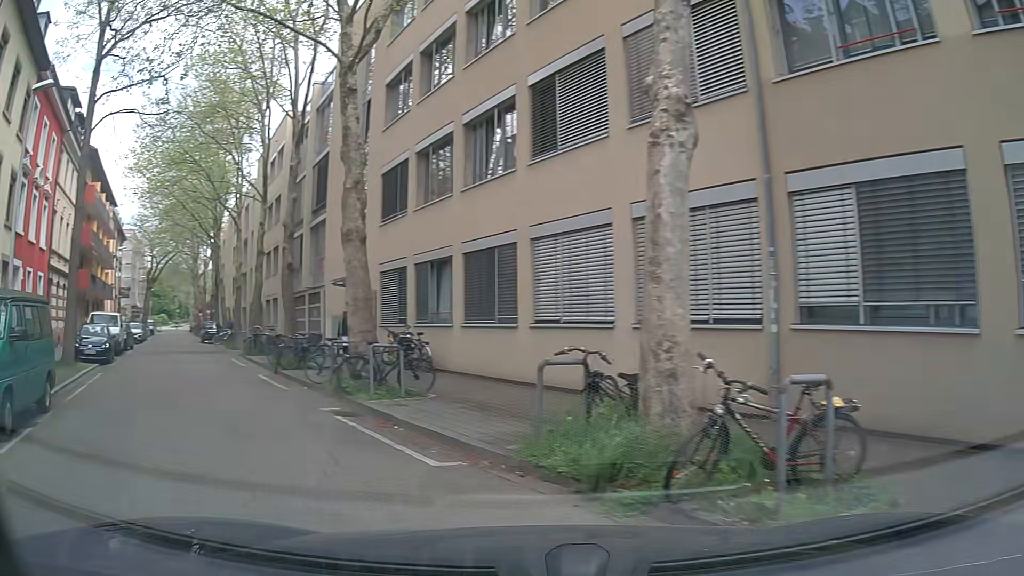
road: residential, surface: asphalt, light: Day
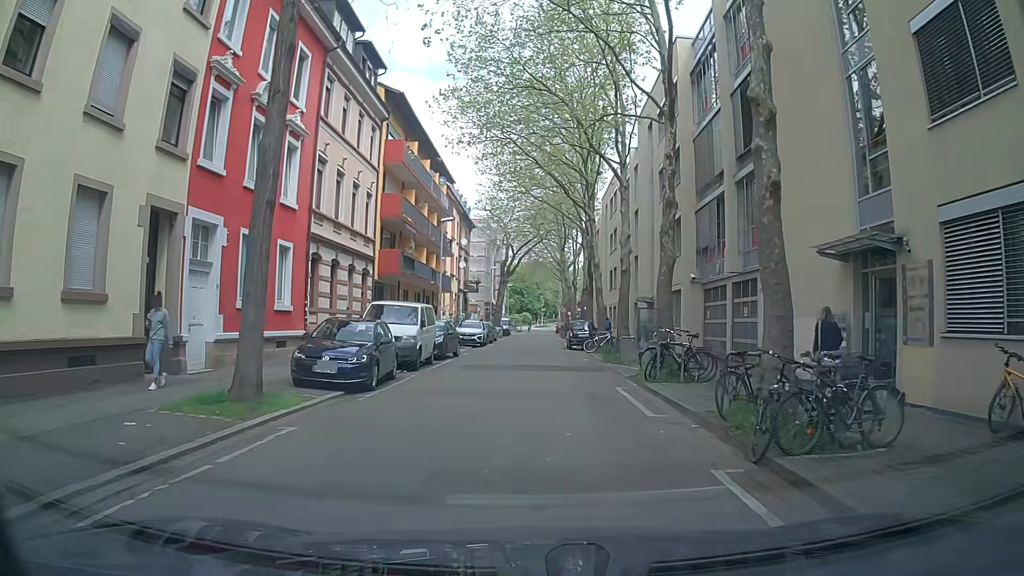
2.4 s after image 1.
(-4.6, +11.5) m; -33°
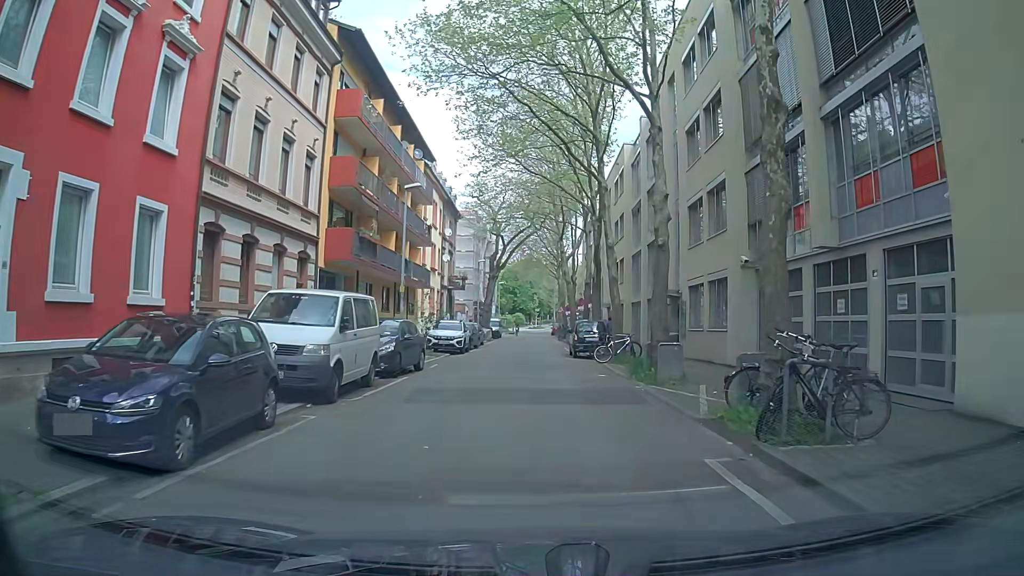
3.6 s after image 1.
(+0.2, +8.0) m; +3°
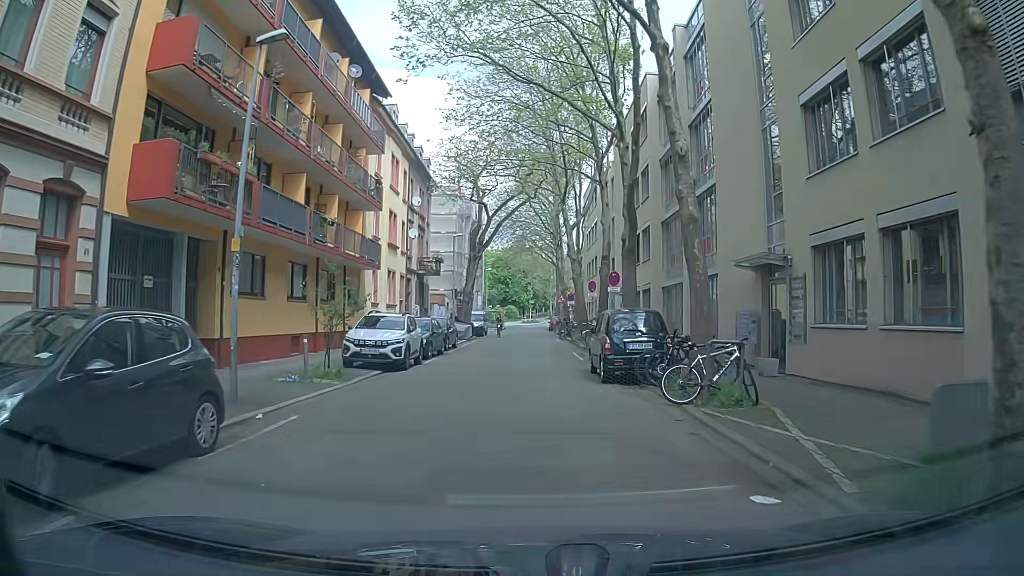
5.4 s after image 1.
(-0.1, +13.0) m; 0°
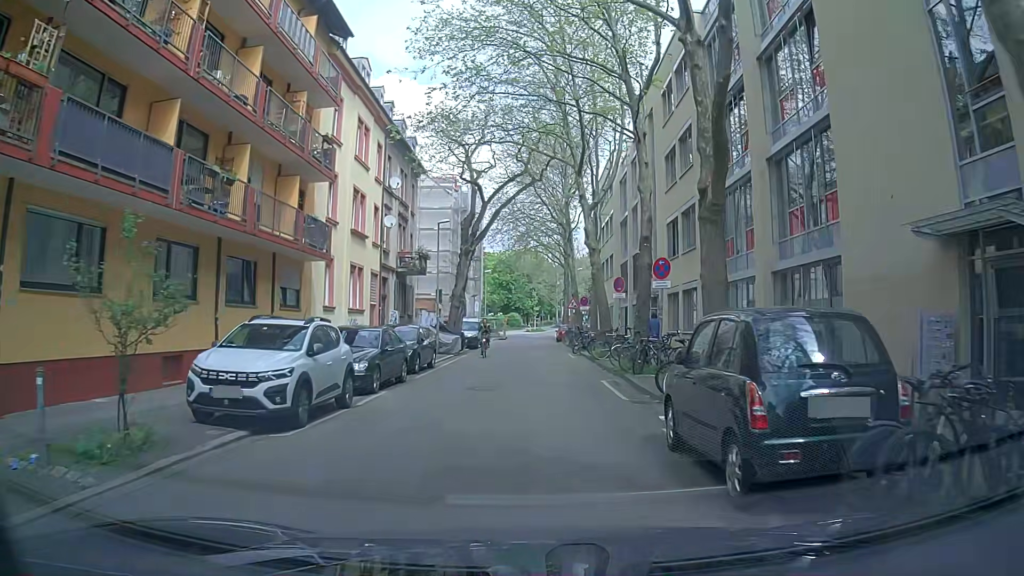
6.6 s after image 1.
(+0.1, +8.8) m; -1°
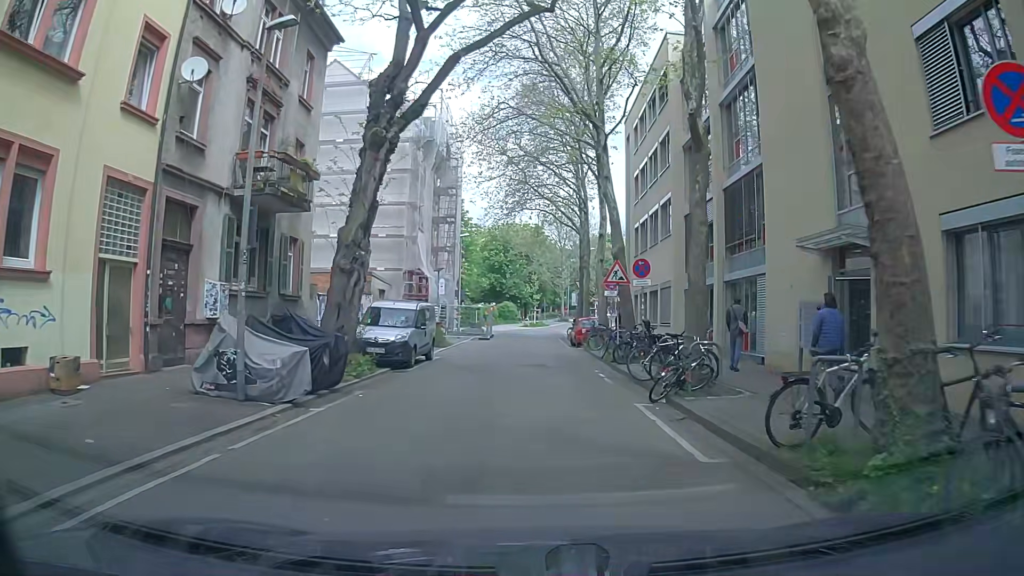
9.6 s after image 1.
(+0.3, +22.0) m; +1°
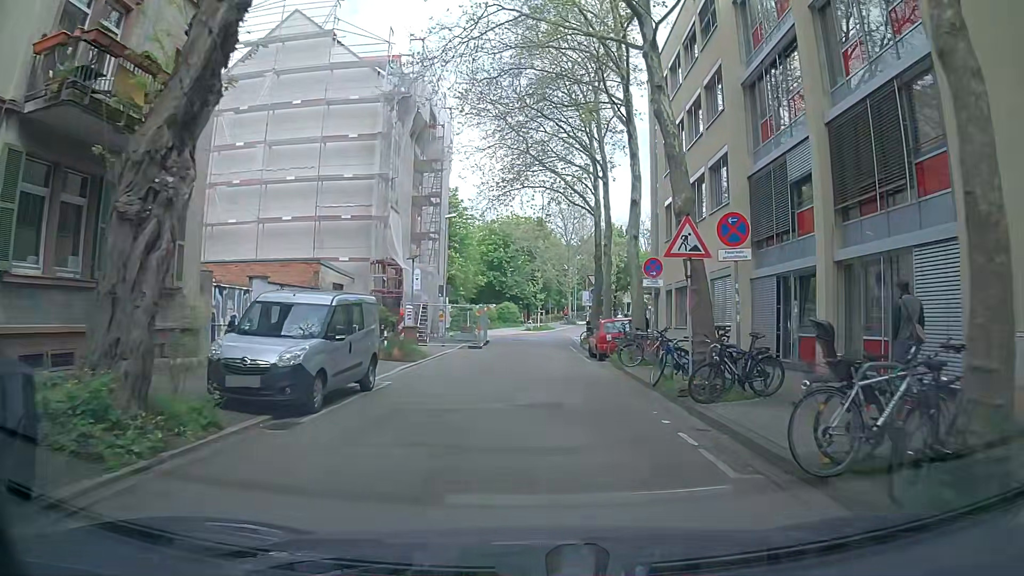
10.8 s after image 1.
(0.0, +8.8) m; -1°
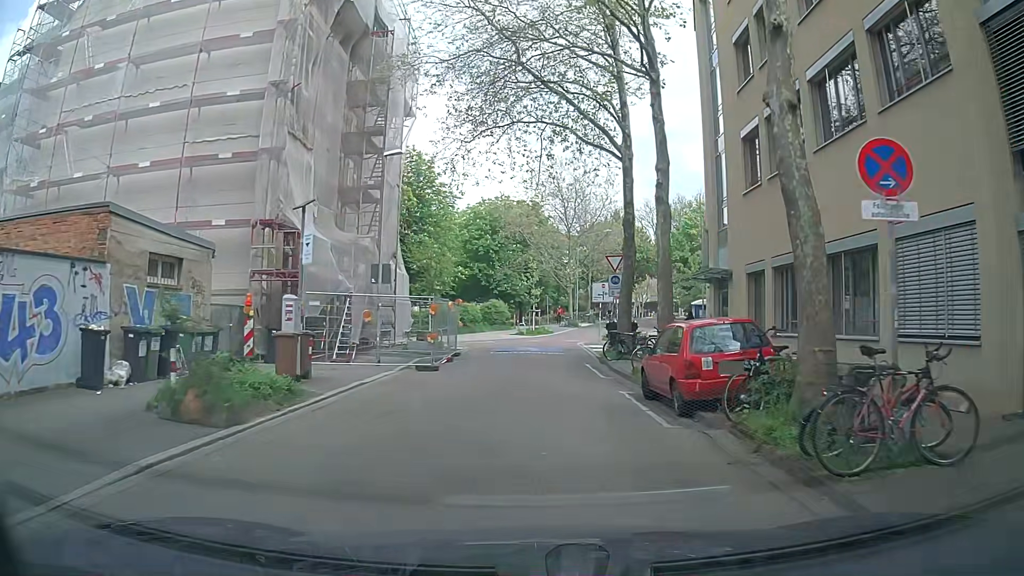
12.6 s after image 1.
(+0.4, +13.1) m; +1°
